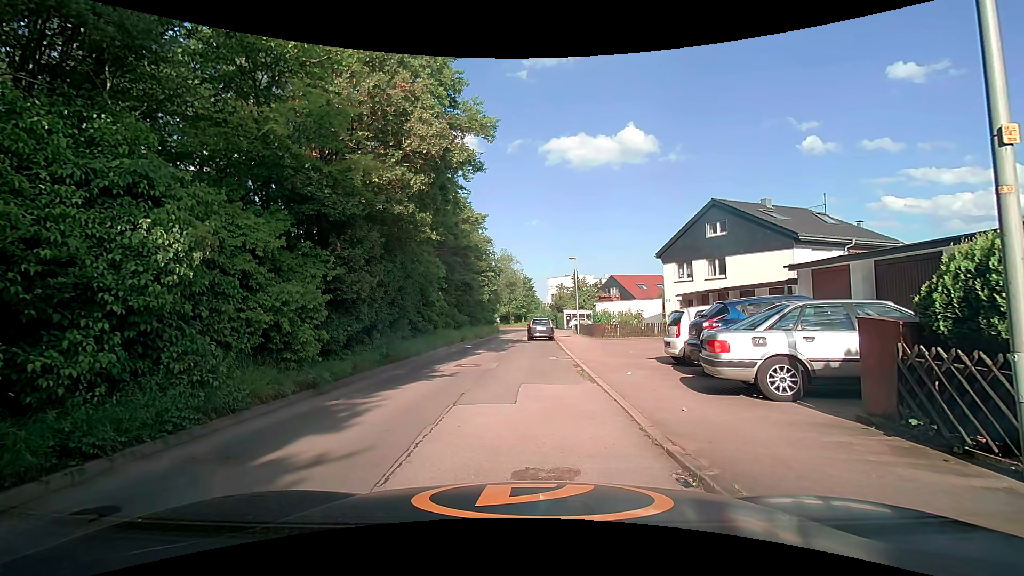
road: residential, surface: asphalt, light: Day
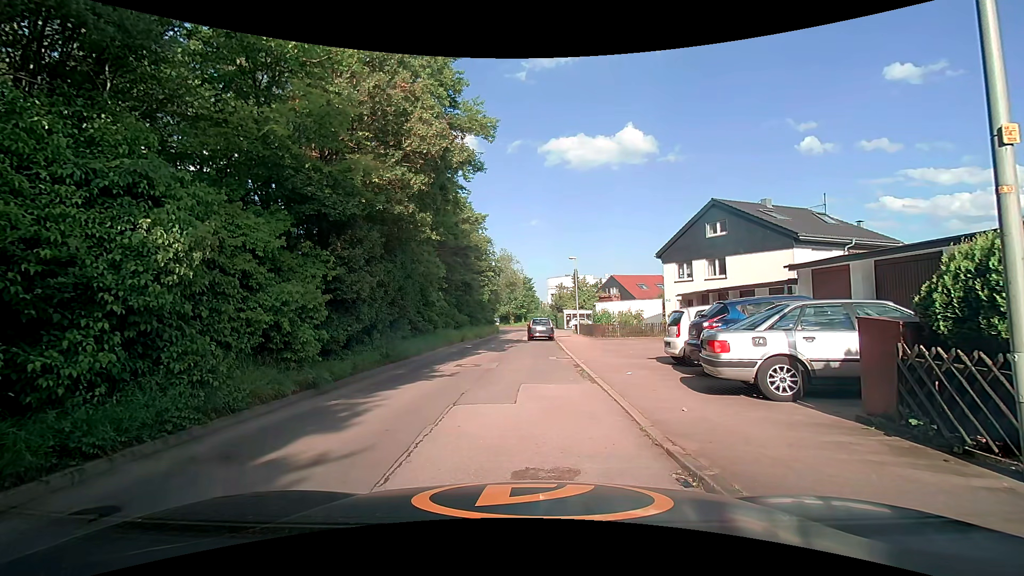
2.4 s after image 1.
(0.0, 0.0) m; 0°
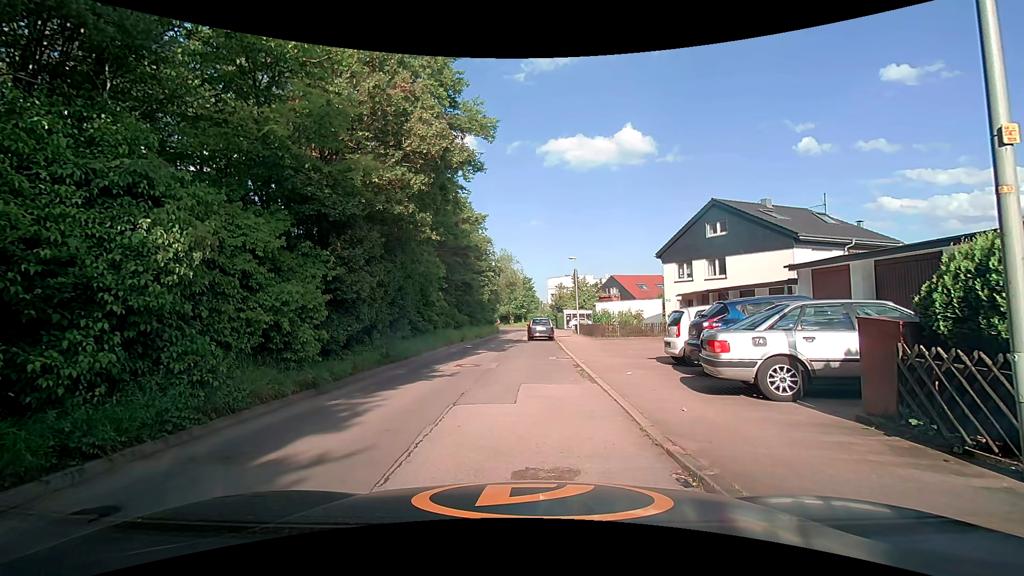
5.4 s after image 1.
(0.0, 0.0) m; 0°
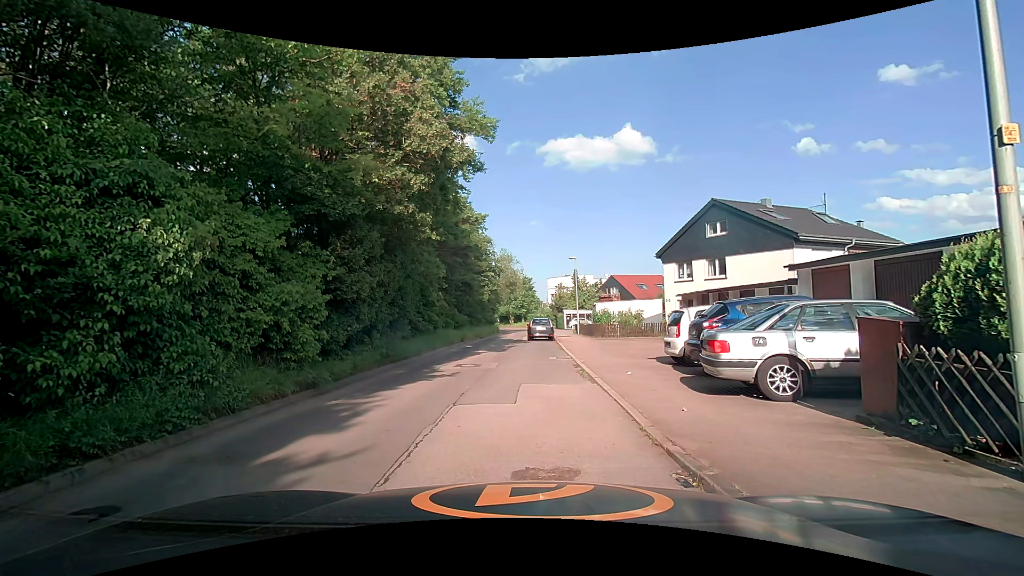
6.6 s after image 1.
(0.0, 0.0) m; 0°
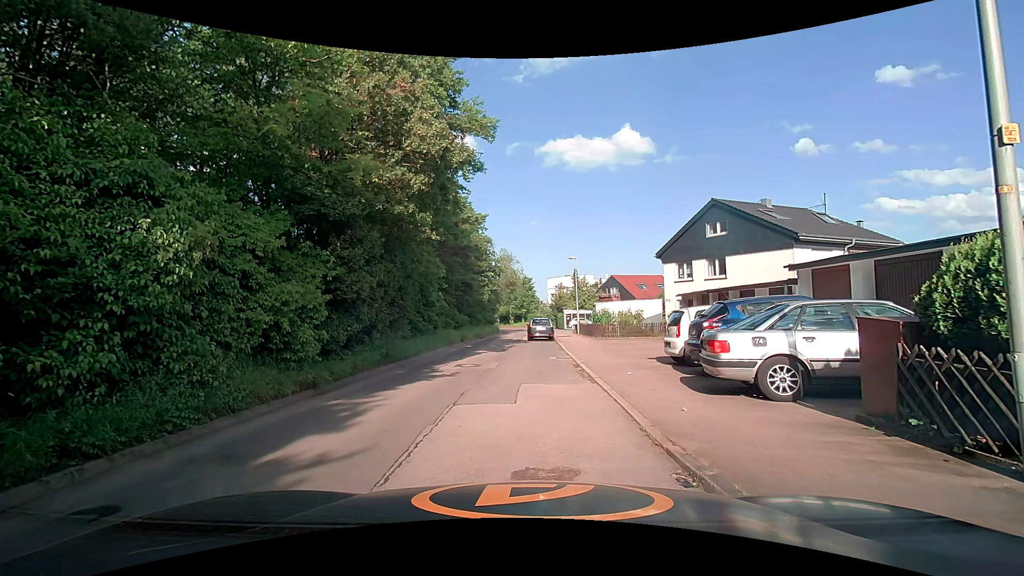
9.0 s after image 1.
(0.0, 0.0) m; 0°
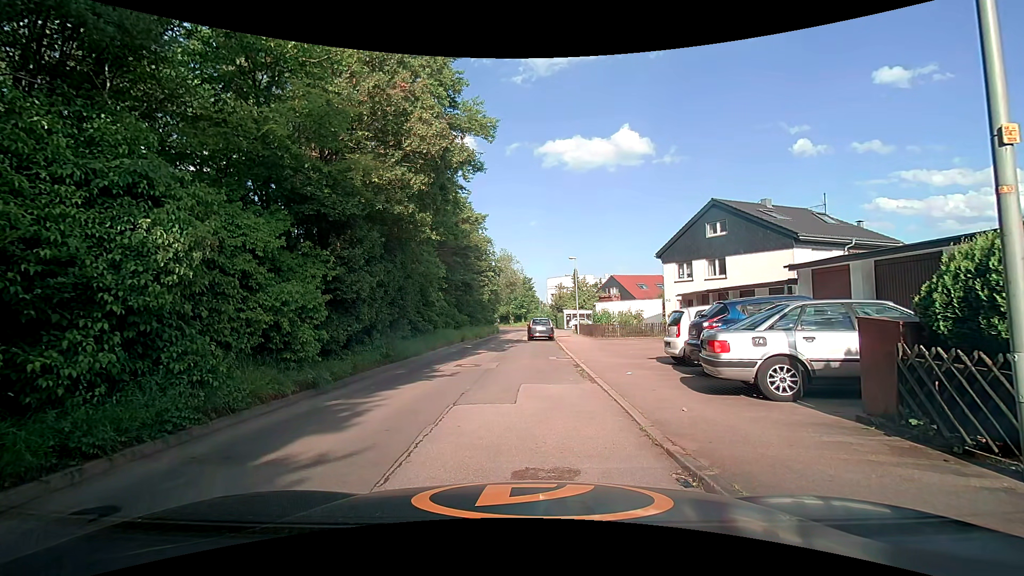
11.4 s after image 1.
(0.0, 0.0) m; 0°
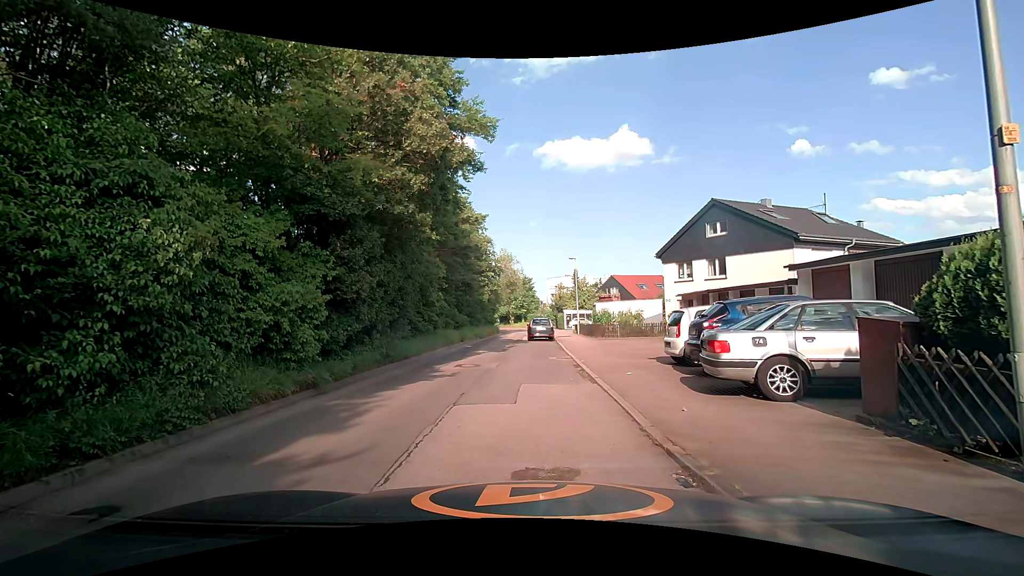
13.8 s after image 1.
(0.0, 0.0) m; 0°
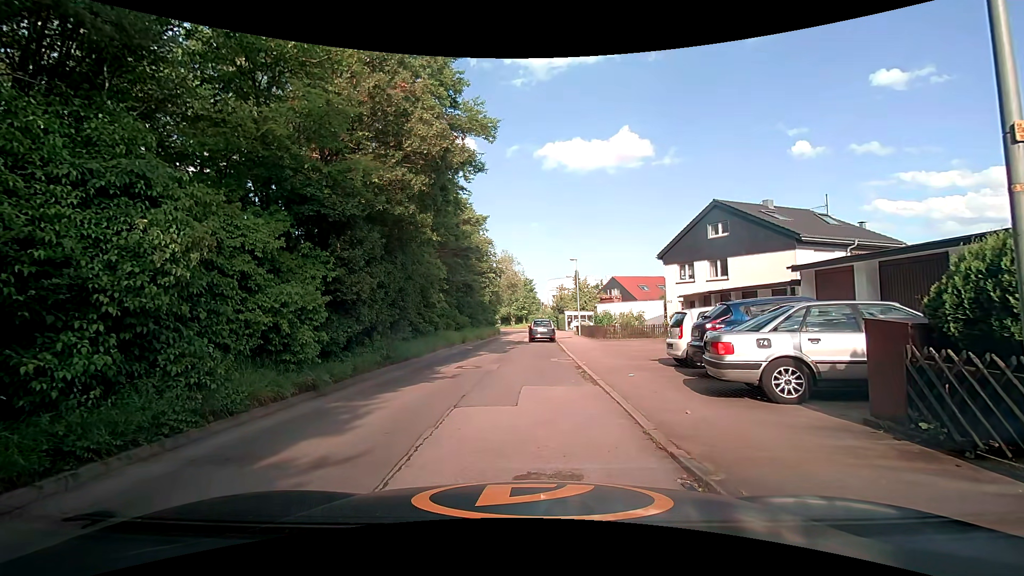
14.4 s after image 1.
(0.0, 0.0) m; 0°
